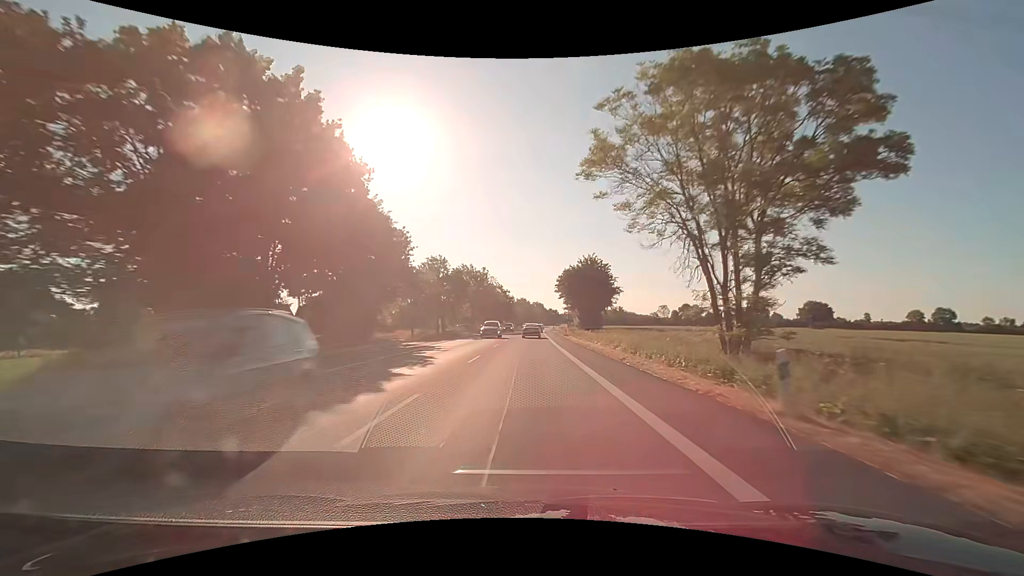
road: primary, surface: asphalt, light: Day
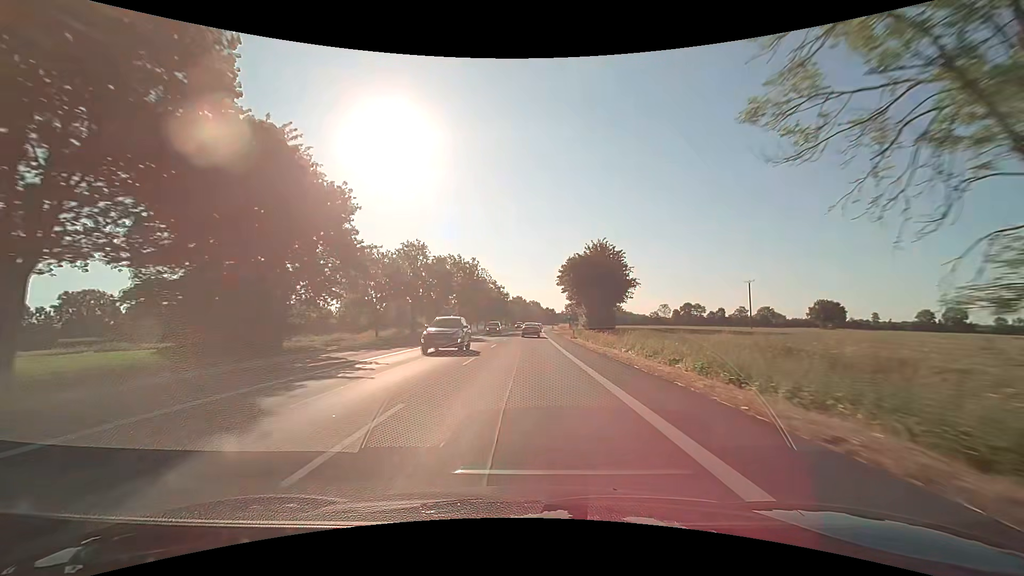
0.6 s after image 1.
(0.0, +13.3) m; 0°
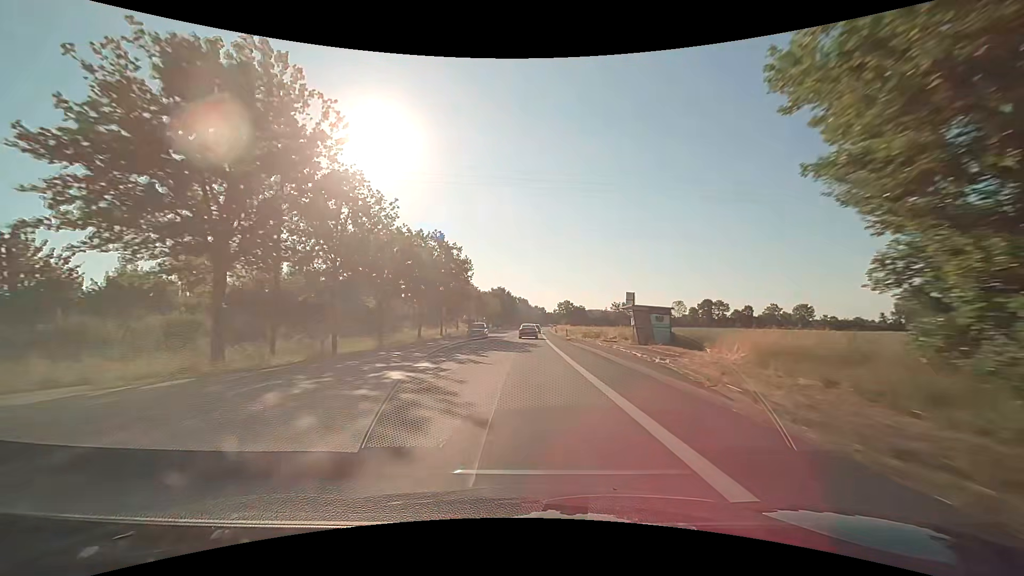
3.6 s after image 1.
(+0.9, +65.6) m; +2°
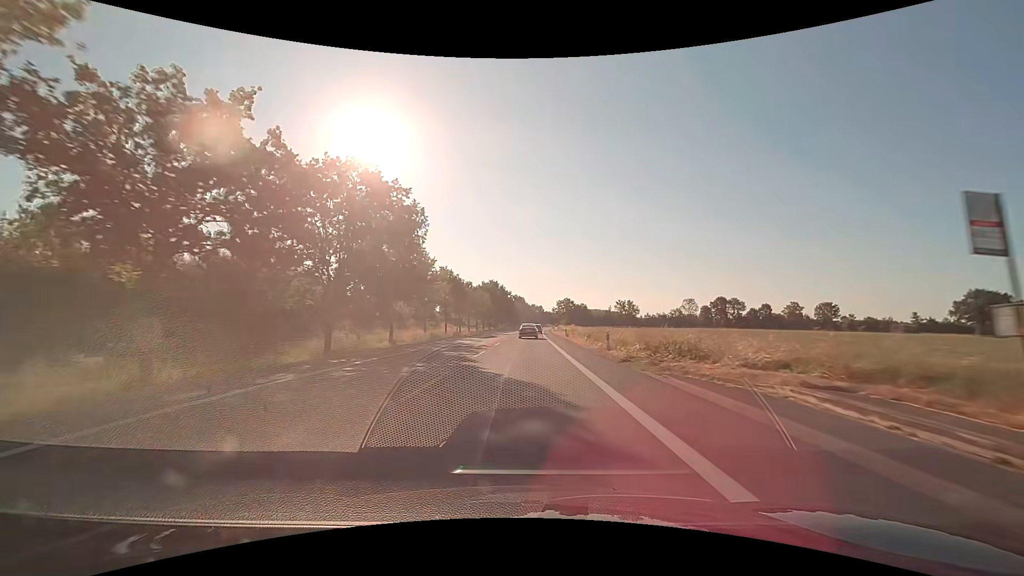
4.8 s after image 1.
(+0.1, +25.9) m; 0°
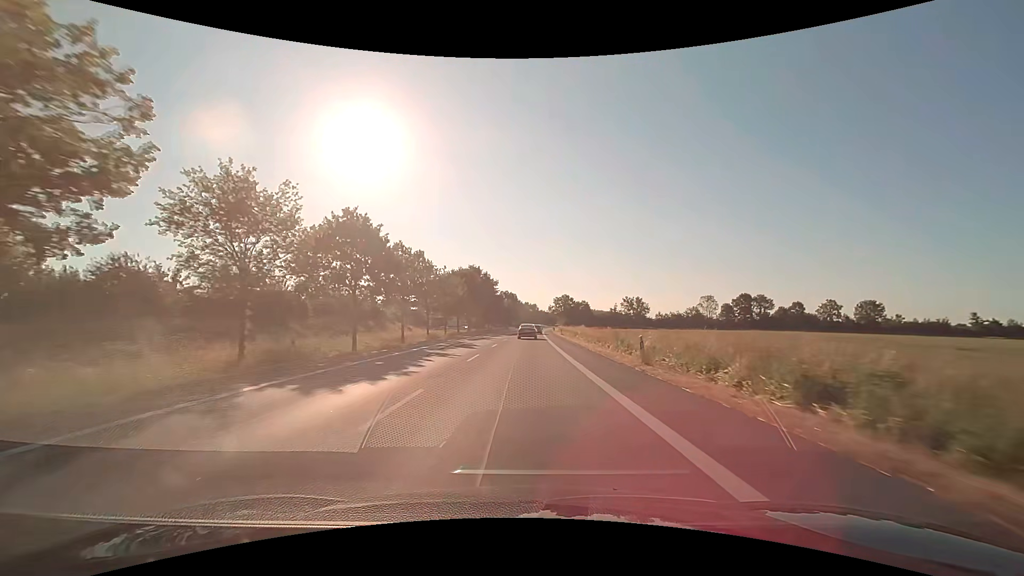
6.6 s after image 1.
(+0.3, +38.6) m; +1°
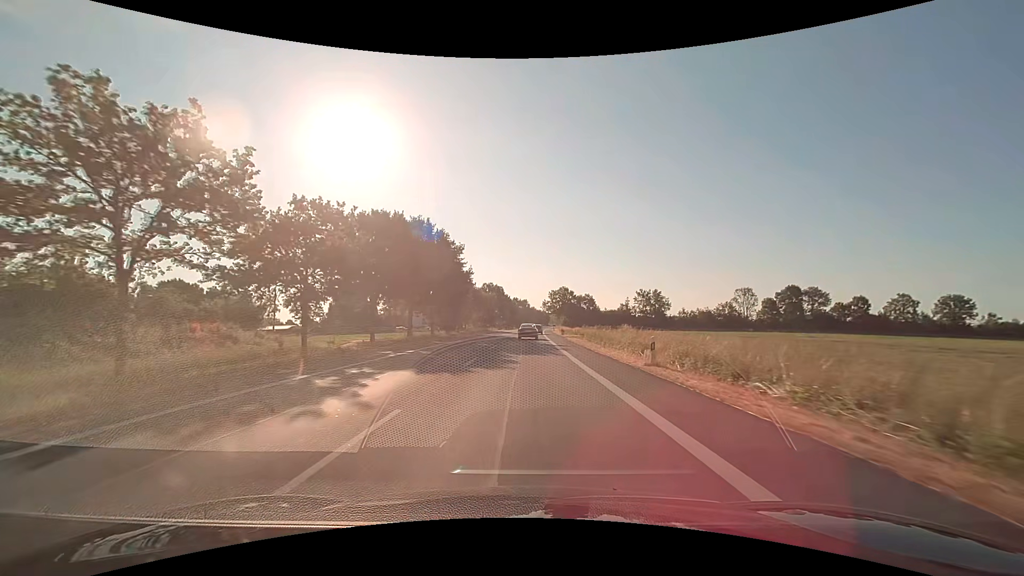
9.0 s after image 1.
(+0.3, +50.5) m; +1°
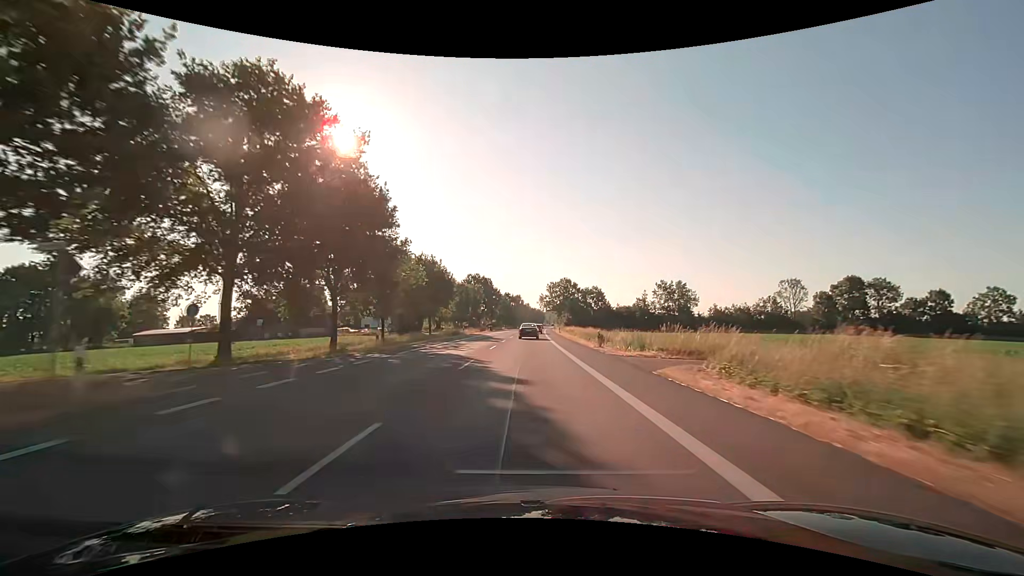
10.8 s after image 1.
(+0.2, +37.2) m; +1°
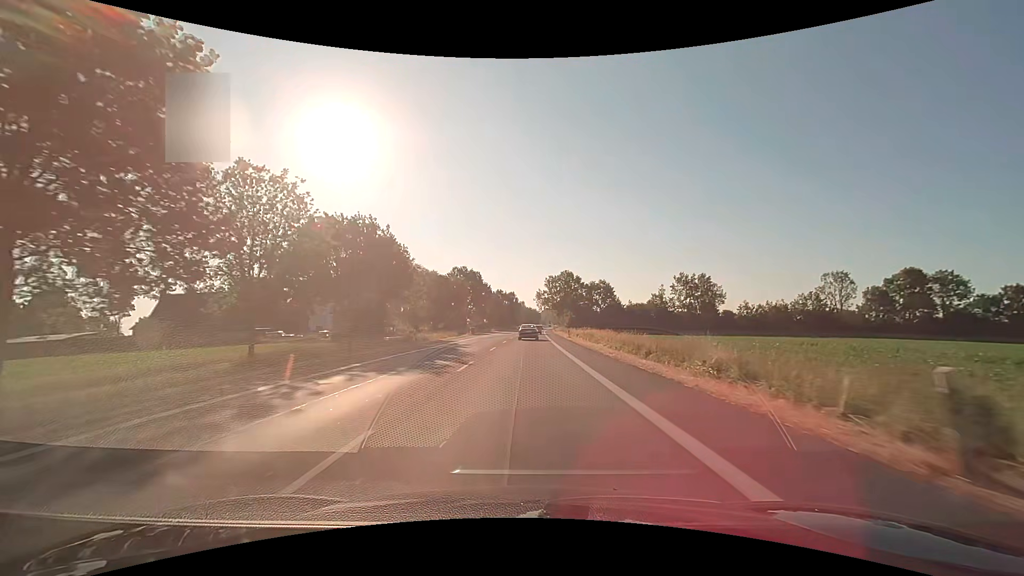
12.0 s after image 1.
(+0.1, +24.5) m; +1°
(0, +10) (0, +20) (0, +30) (0, +40) (+1, +50) (+1, +60) (+1, +70) (+1, +80) (+2, +90) (+2, +100) m
